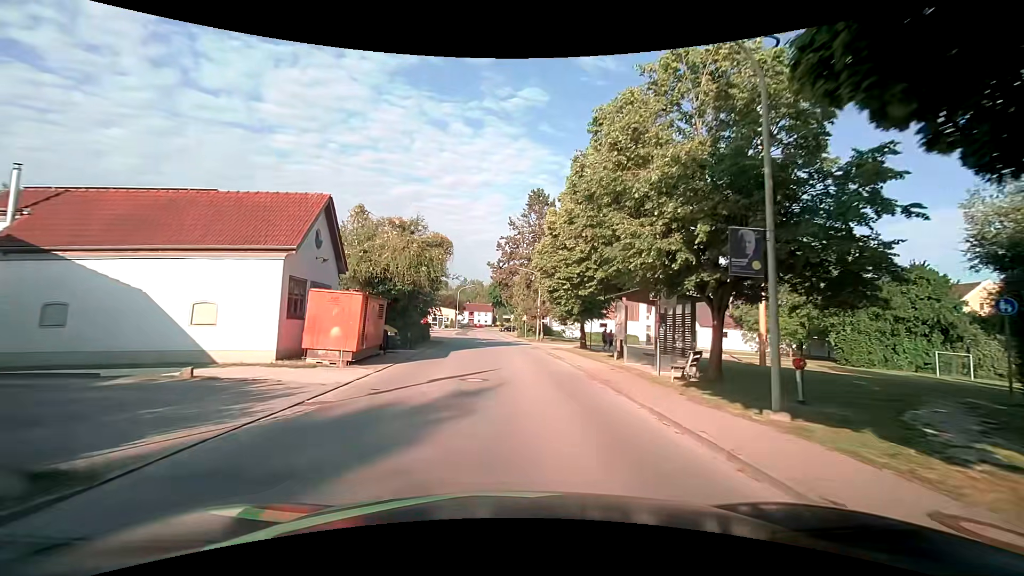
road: tertiary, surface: asphalt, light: Day
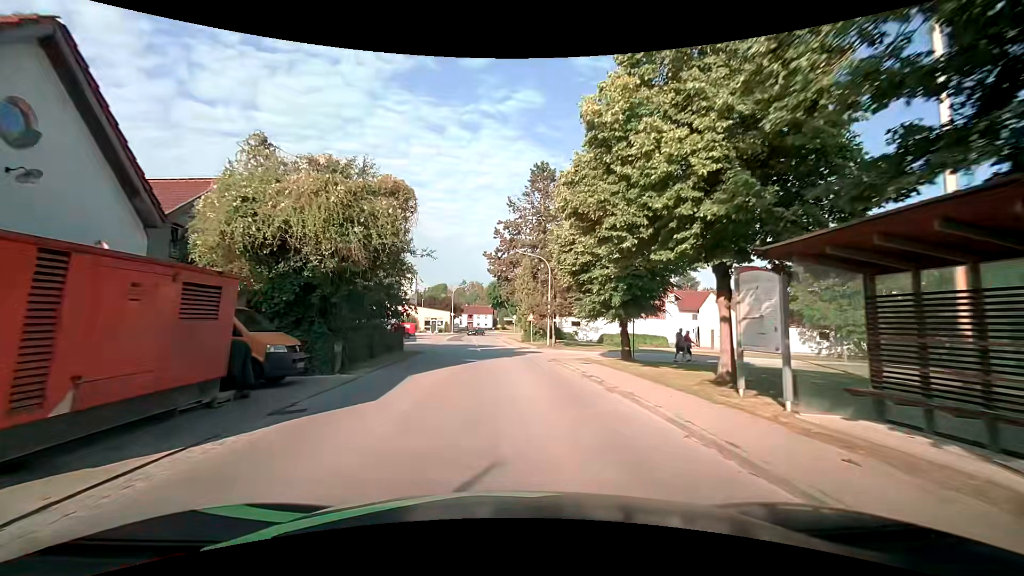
(0.0, +11.5) m; -1°
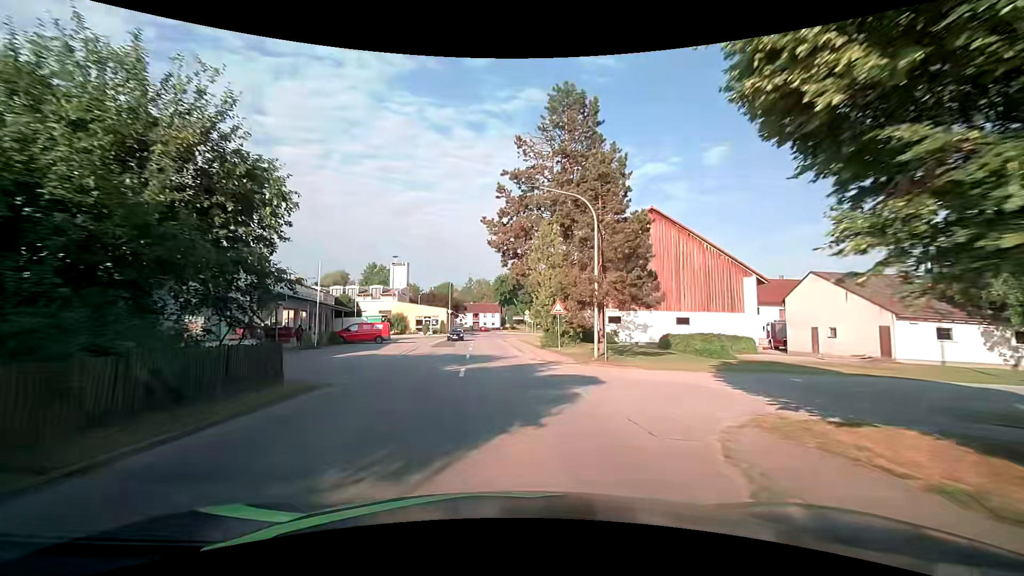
(+0.1, +17.8) m; -1°
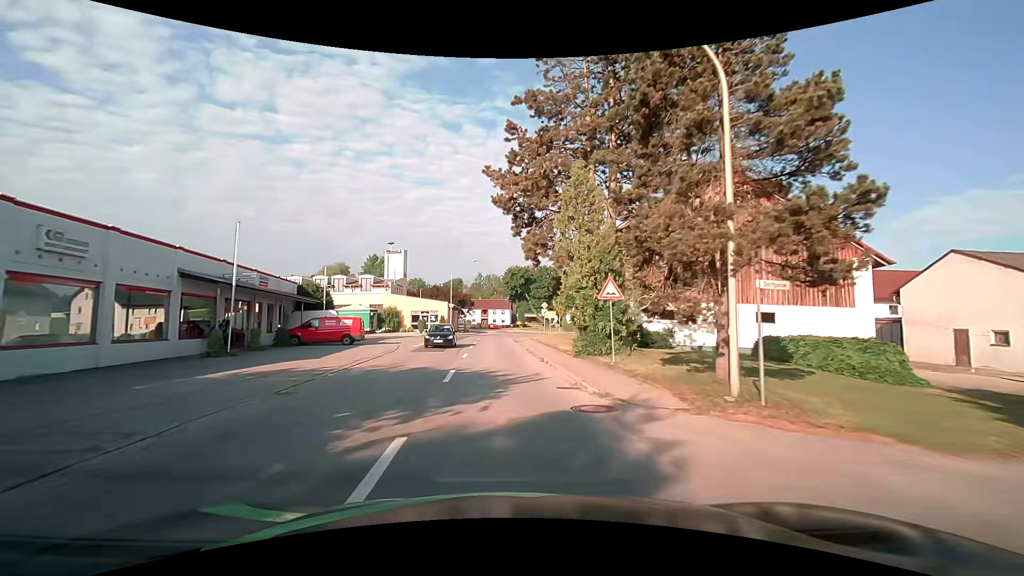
(-0.1, +11.8) m; -1°
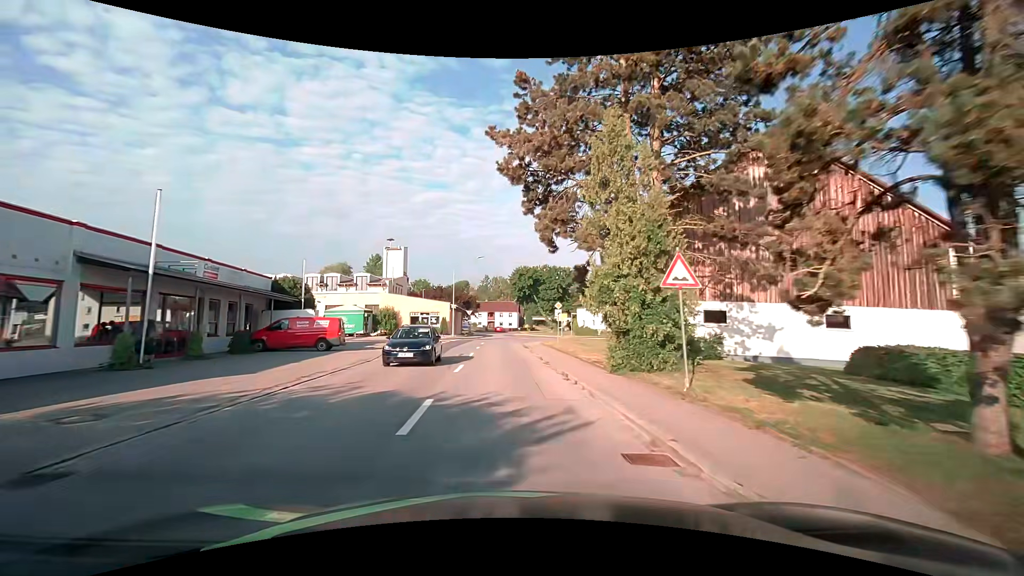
(-0.1, +5.8) m; -1°
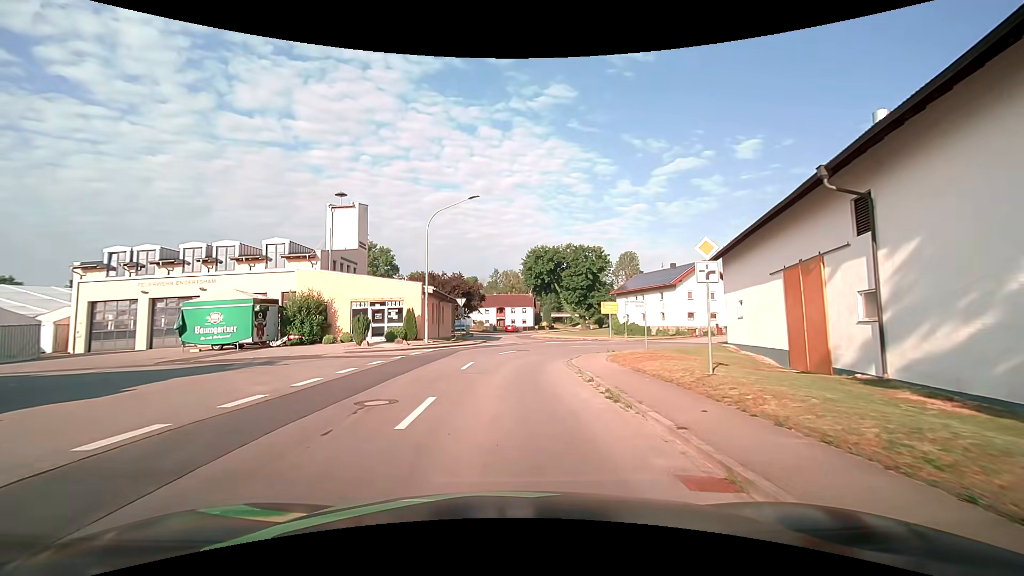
(-0.5, +26.4) m; -2°
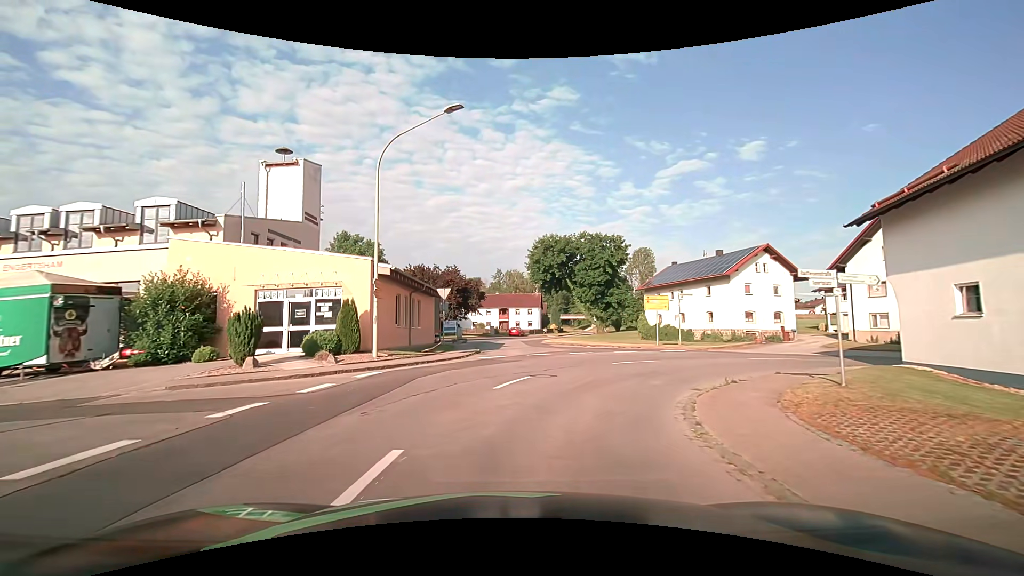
(+0.1, +13.2) m; 0°
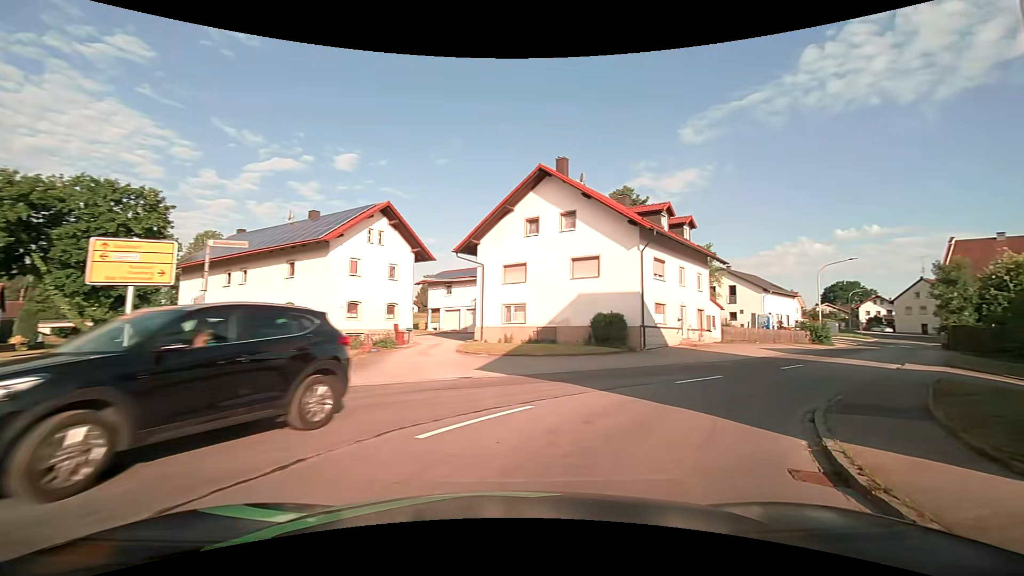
(+6.4, +18.9) m; +46°
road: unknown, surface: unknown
(+2, +10) (+8, +18) (+15, +25) (+22, +32) (+28, +40) (+35, +47) (+41, +55) (+48, +62) (+55, +70) (+62, +76) m
